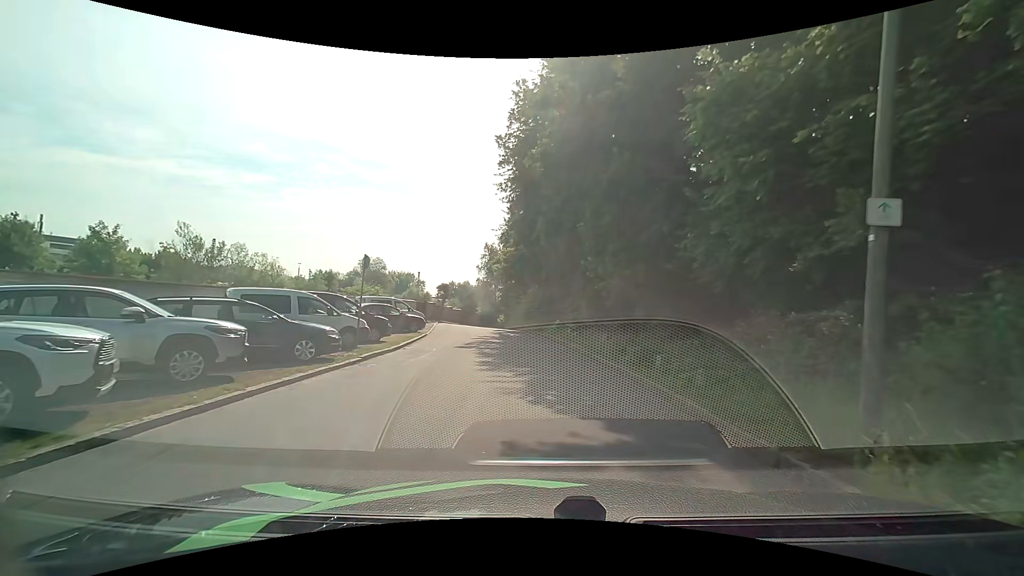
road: residential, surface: asphalt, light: Day
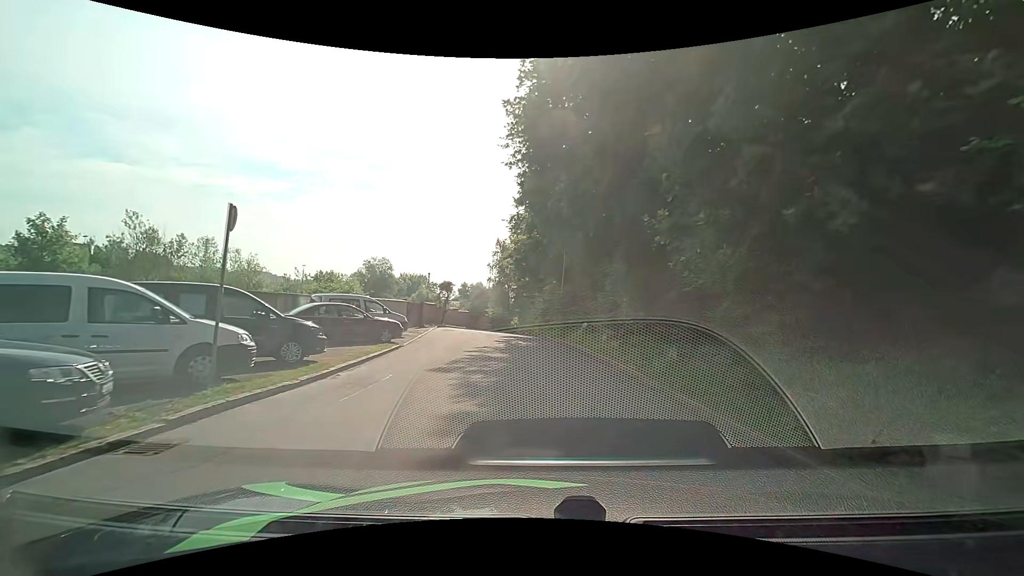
(+0.1, +7.6) m; 0°
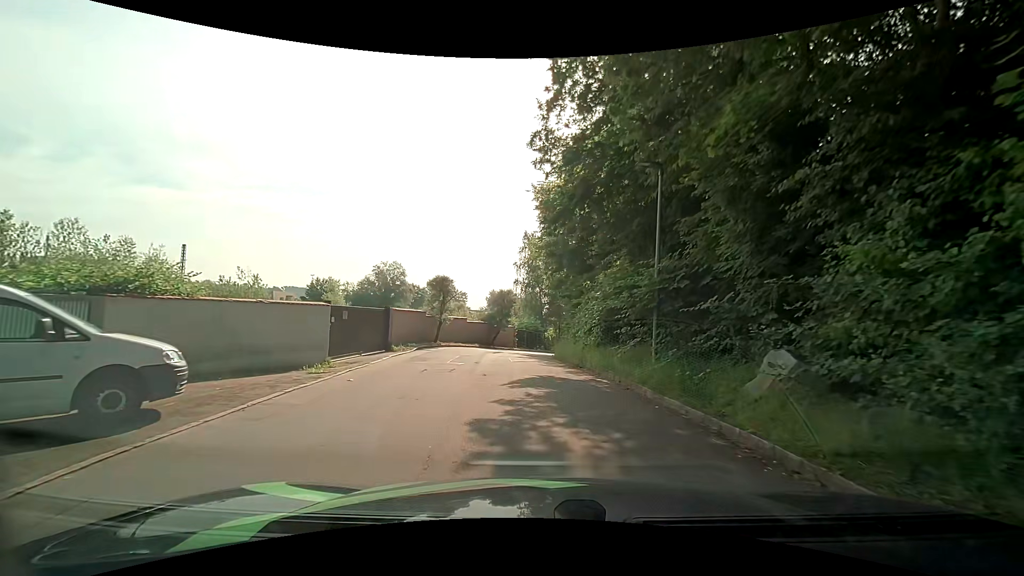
(-0.6, +16.1) m; -4°
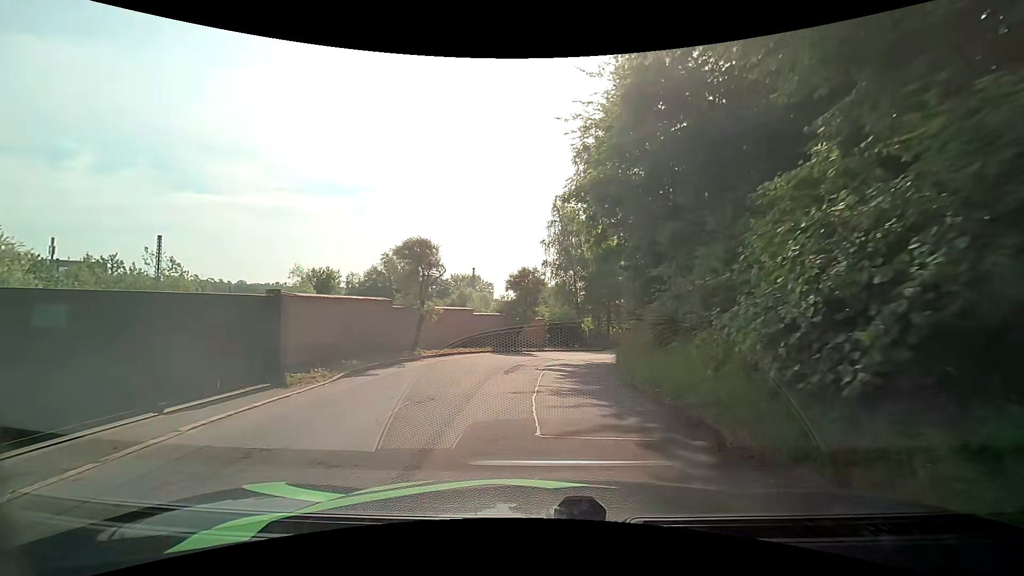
(-0.6, +12.0) m; -3°
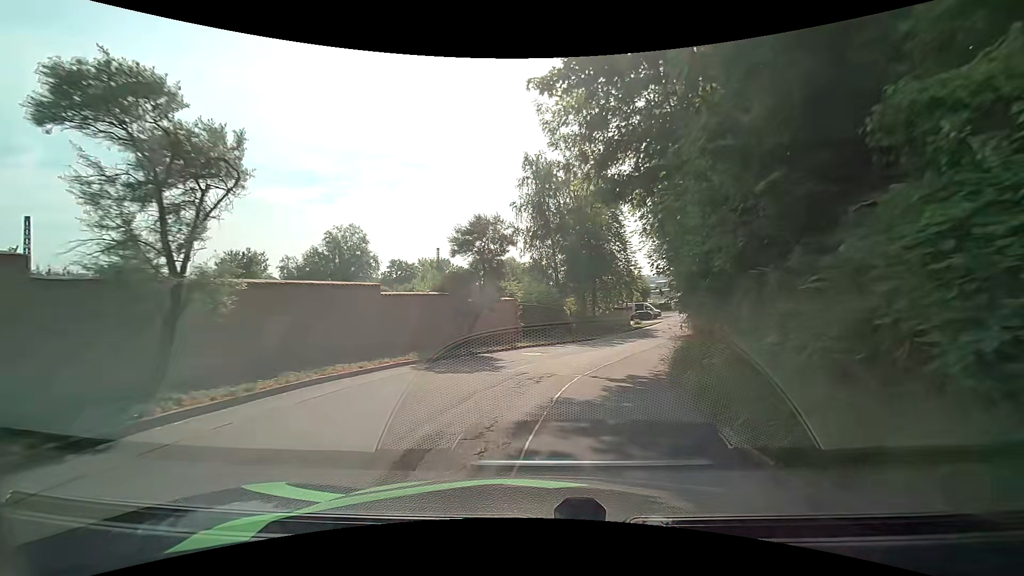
(0.0, +11.2) m; +3°
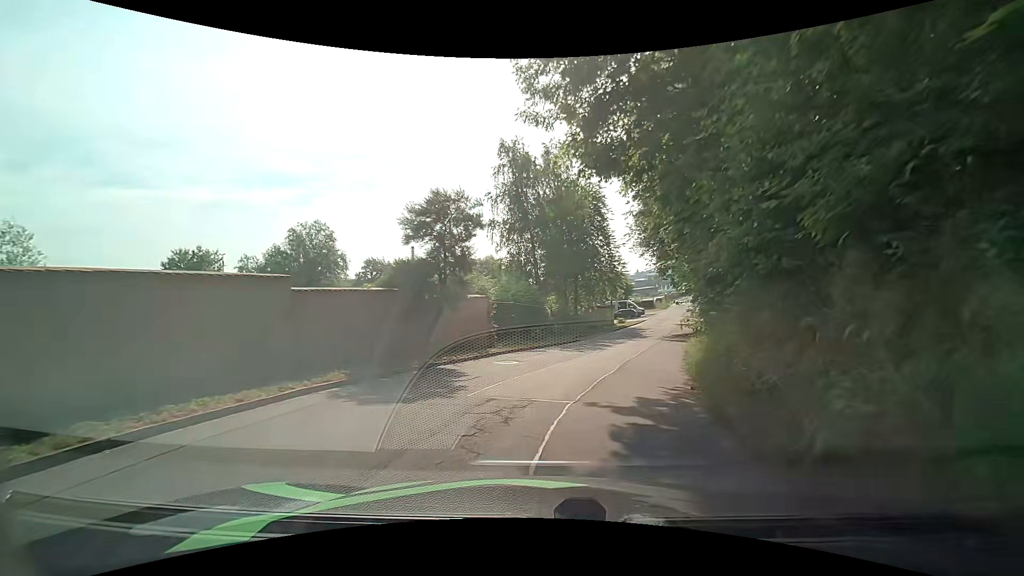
(0.0, +3.6) m; 0°
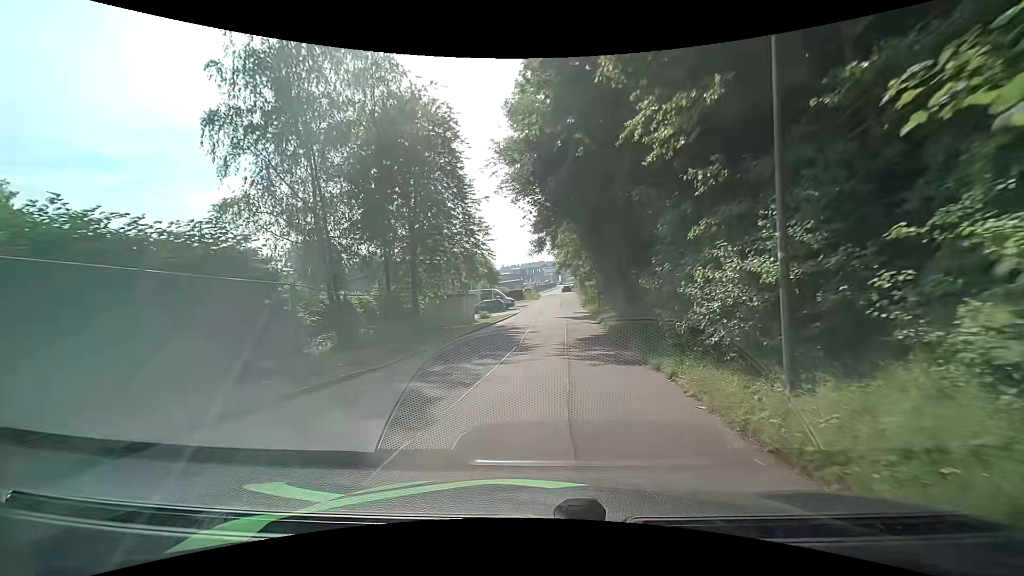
(+3.1, +19.3) m; +16°
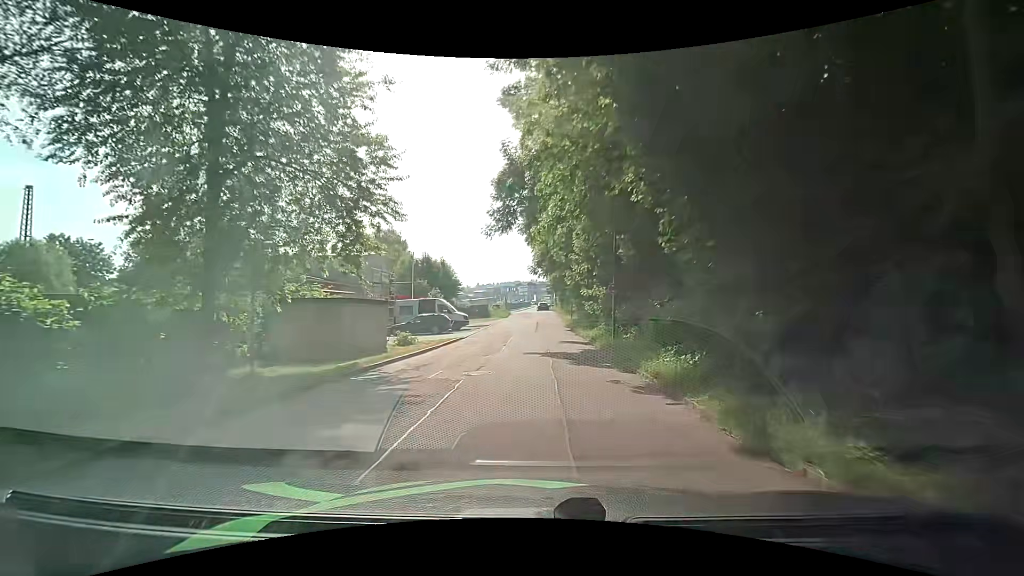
(+0.4, +19.3) m; +3°
(0, +10) (0, +20) (0, +30) (0, +40) (+1, +50) (0, +60) (-1, +70) (-2, +80) (-2, +90) (-2, +100) m
